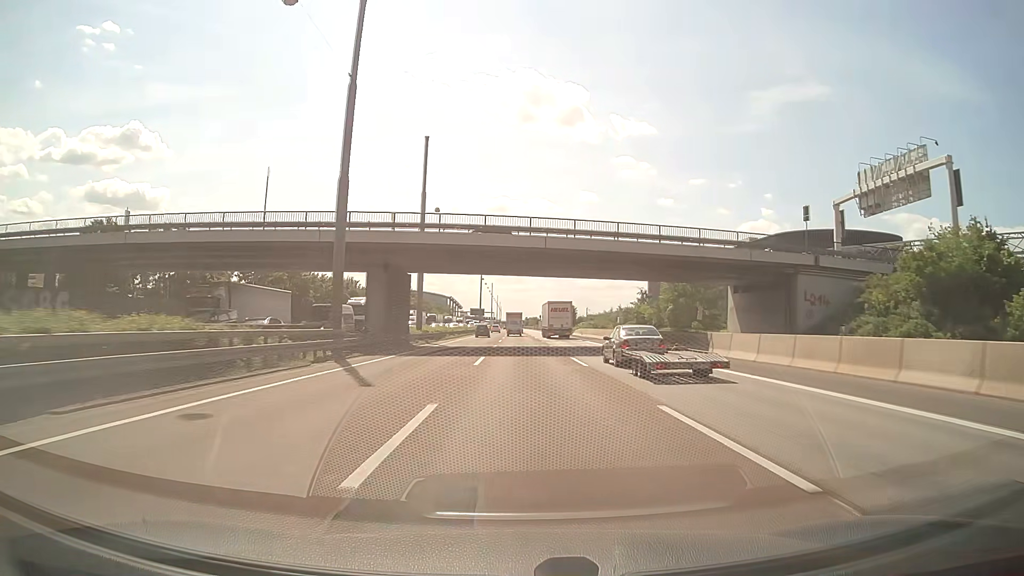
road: motorway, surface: asphalt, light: Day
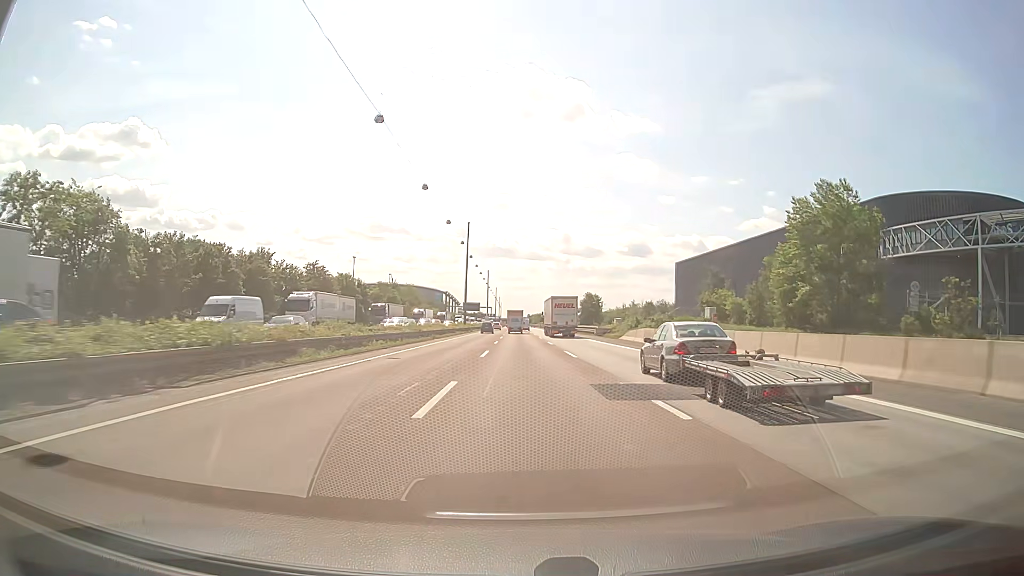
(0.0, +49.7) m; +1°
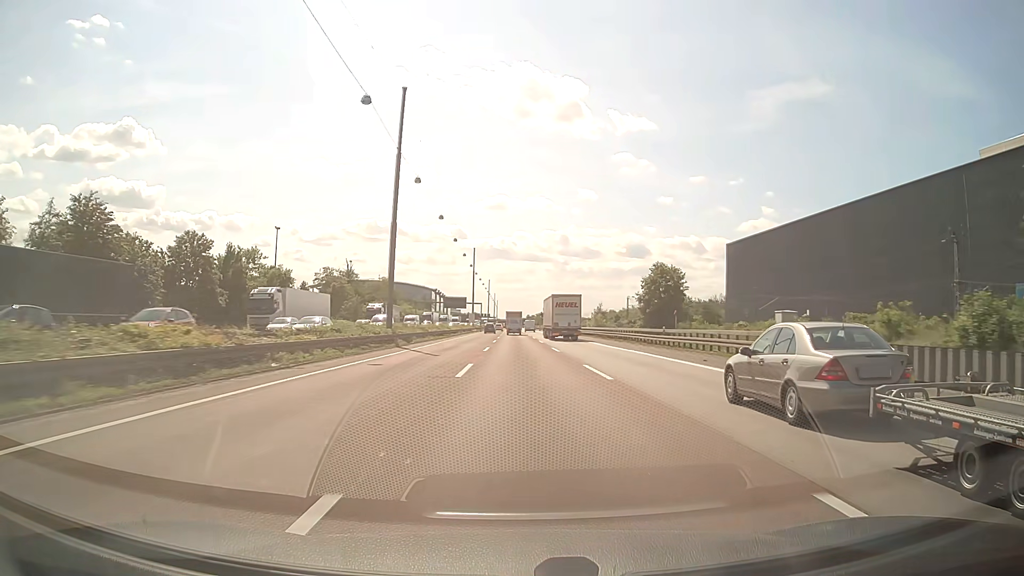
(-0.8, +64.1) m; -1°
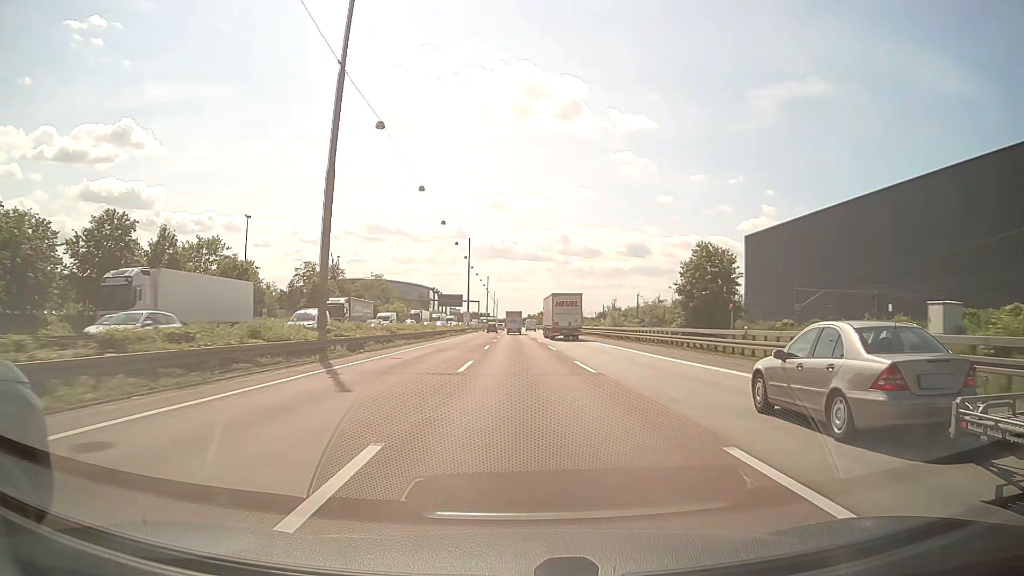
(0.0, +15.8) m; 0°
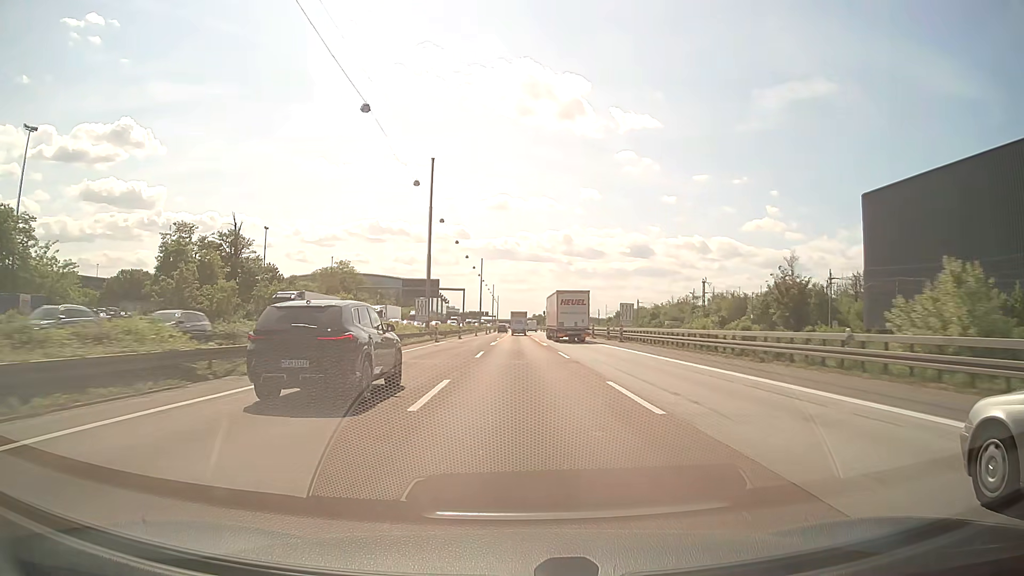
(-0.3, +62.8) m; 0°
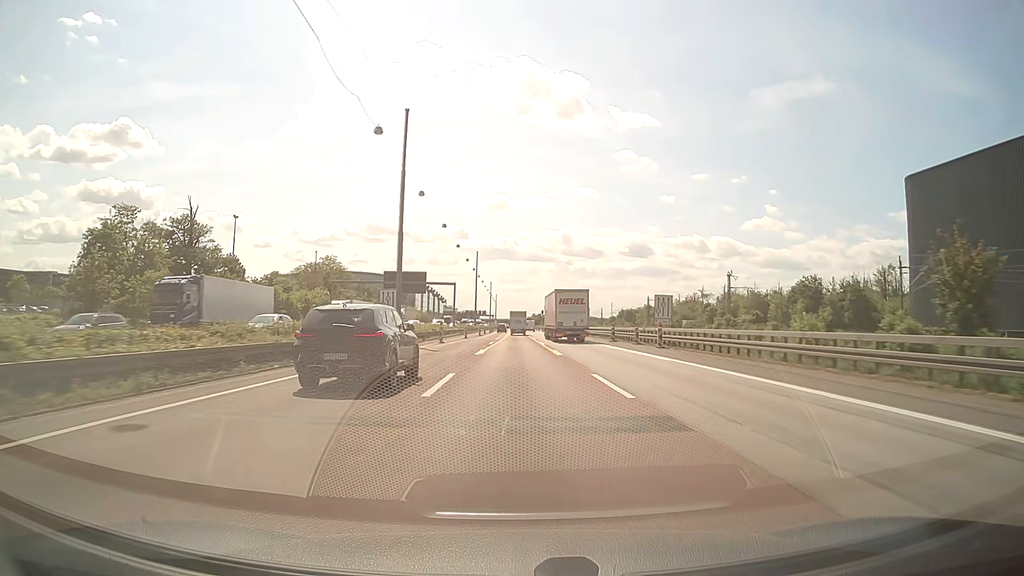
(+0.1, +15.7) m; 0°
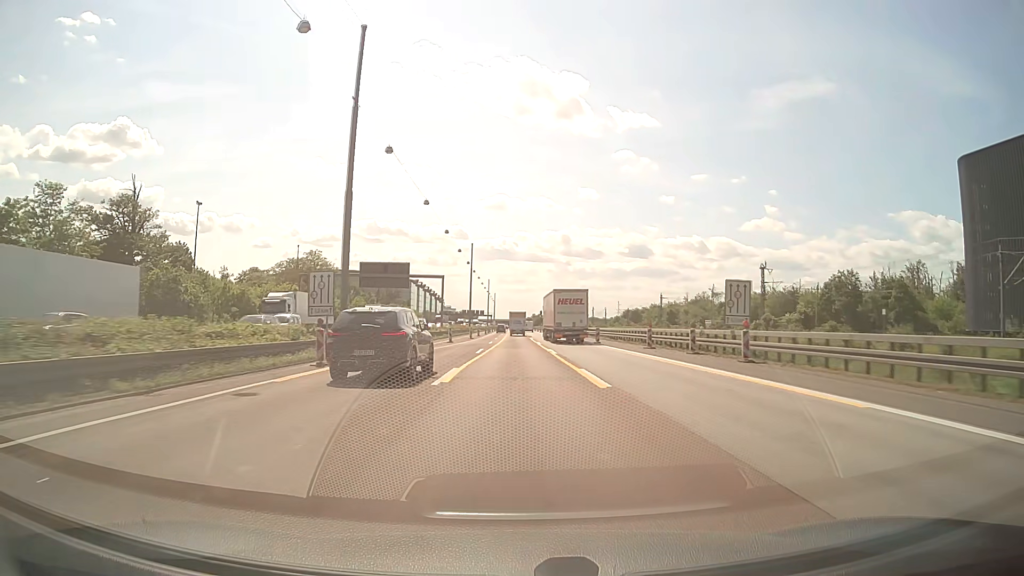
(0.0, +15.6) m; 0°
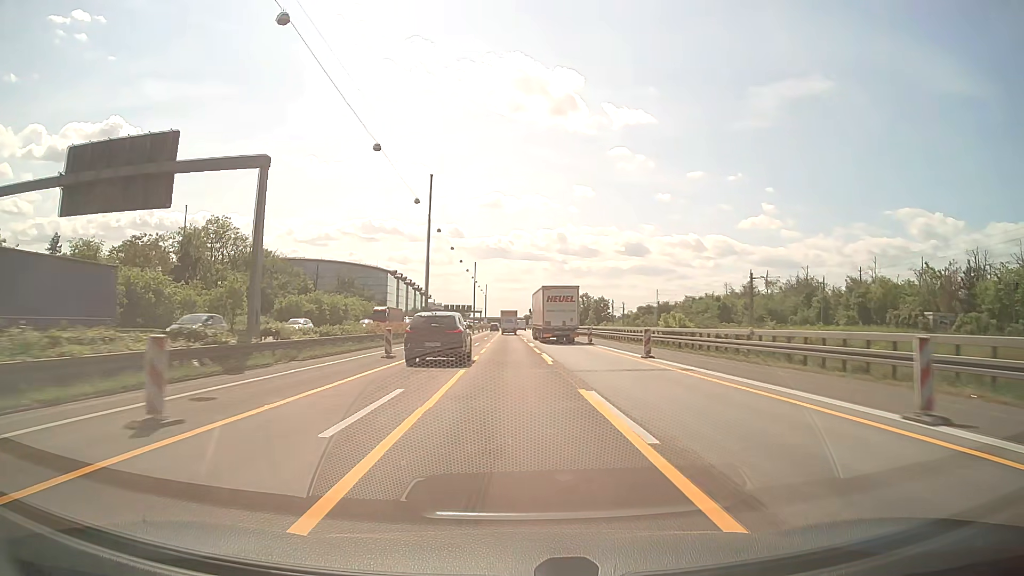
(0.0, +60.9) m; 0°
(0, +10) (0, +20) (0, +30) (0, +40) (0, +50) (0, +60) (-1, +70) (-1, +80) (-1, +90) (-1, +100) m
